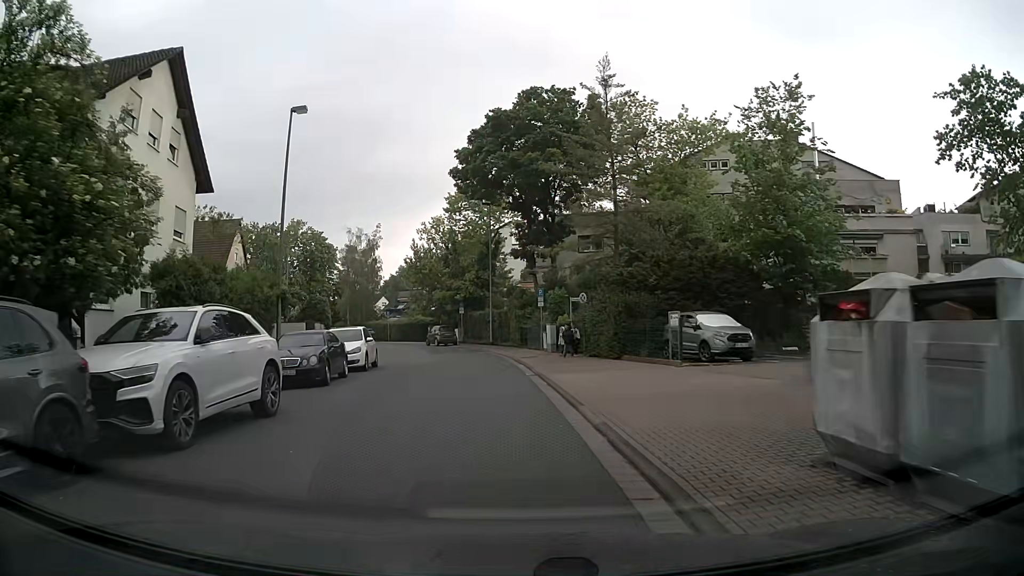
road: residential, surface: asphalt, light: Day
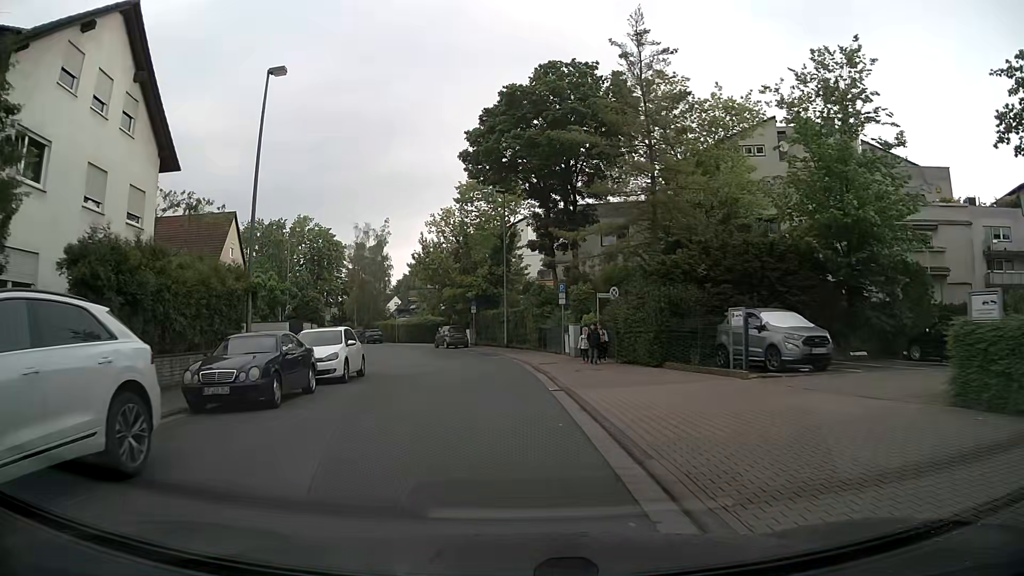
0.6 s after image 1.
(-0.1, +4.6) m; -2°
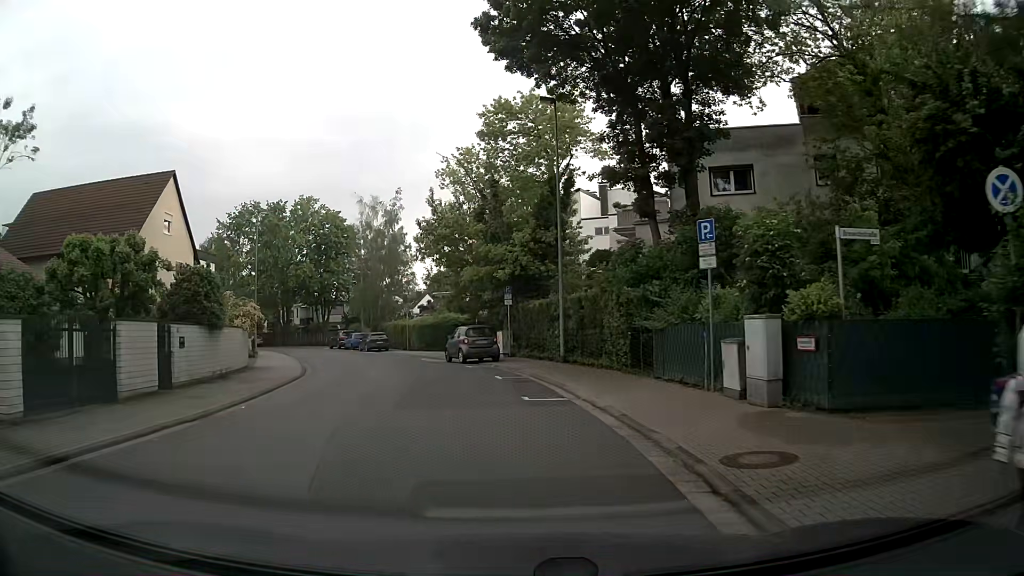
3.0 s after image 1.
(-0.6, +18.5) m; -3°
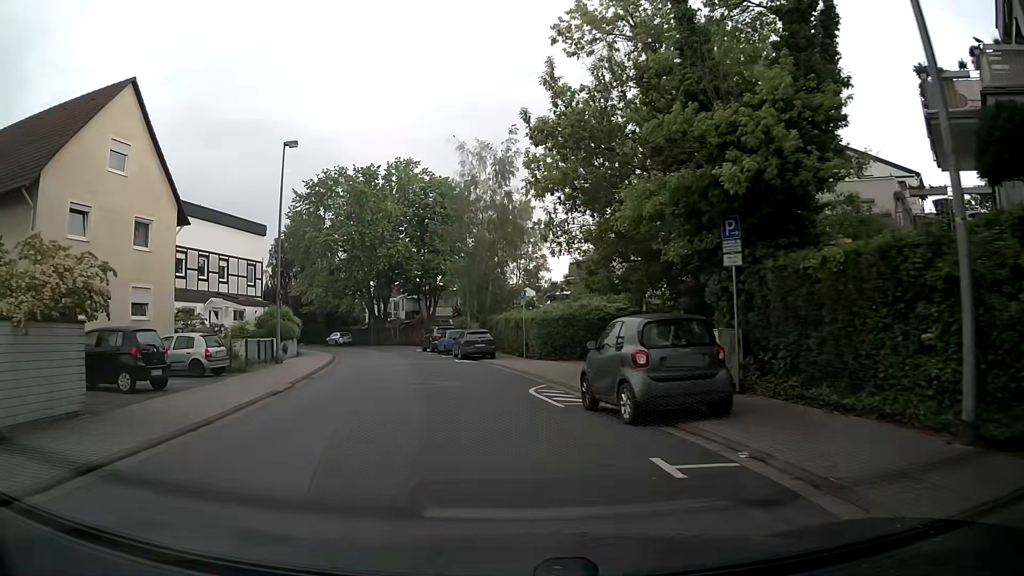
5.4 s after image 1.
(-1.7, +18.3) m; -12°
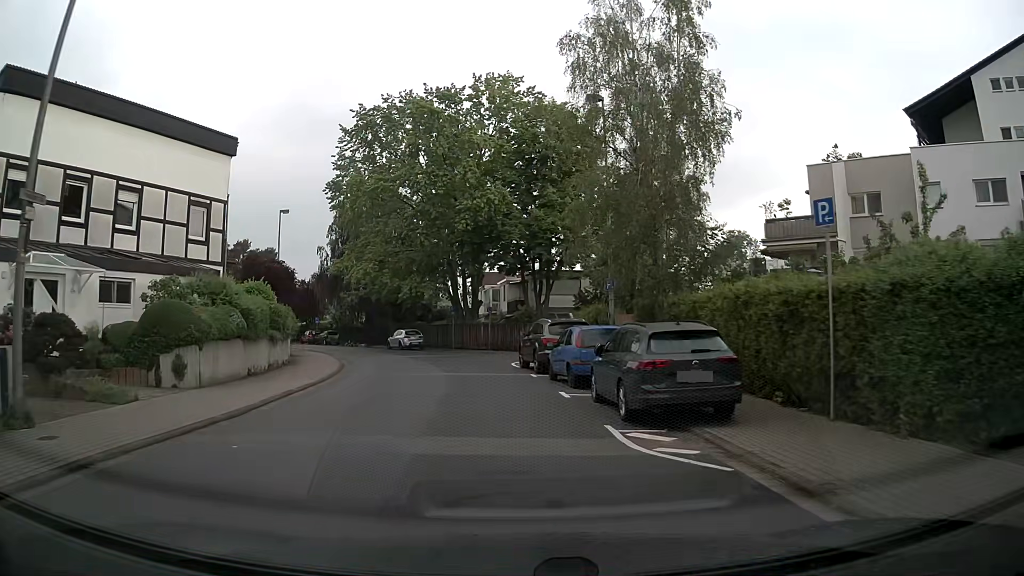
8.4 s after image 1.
(-2.7, +23.1) m; -10°
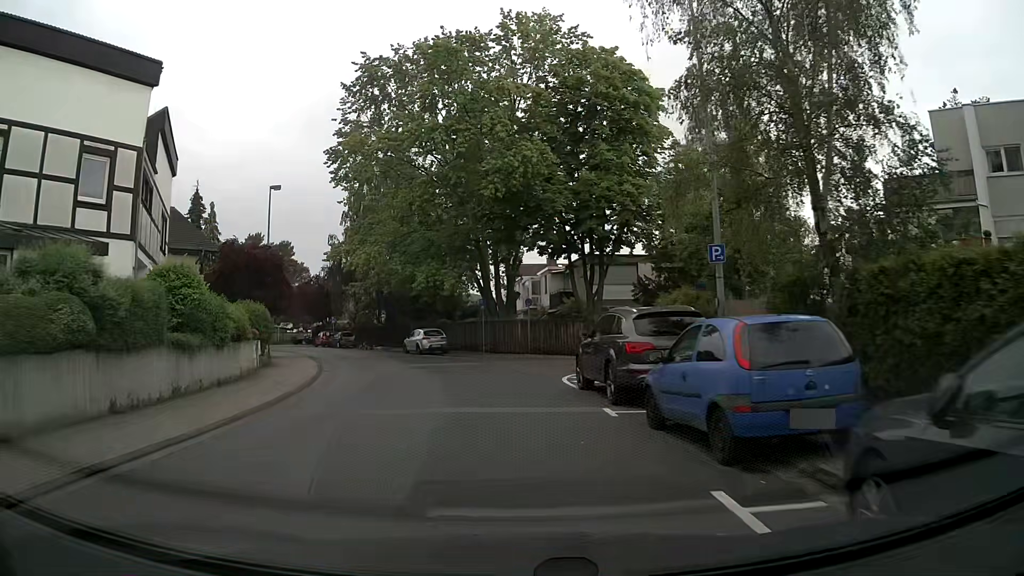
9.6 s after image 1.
(-0.3, +9.3) m; -4°
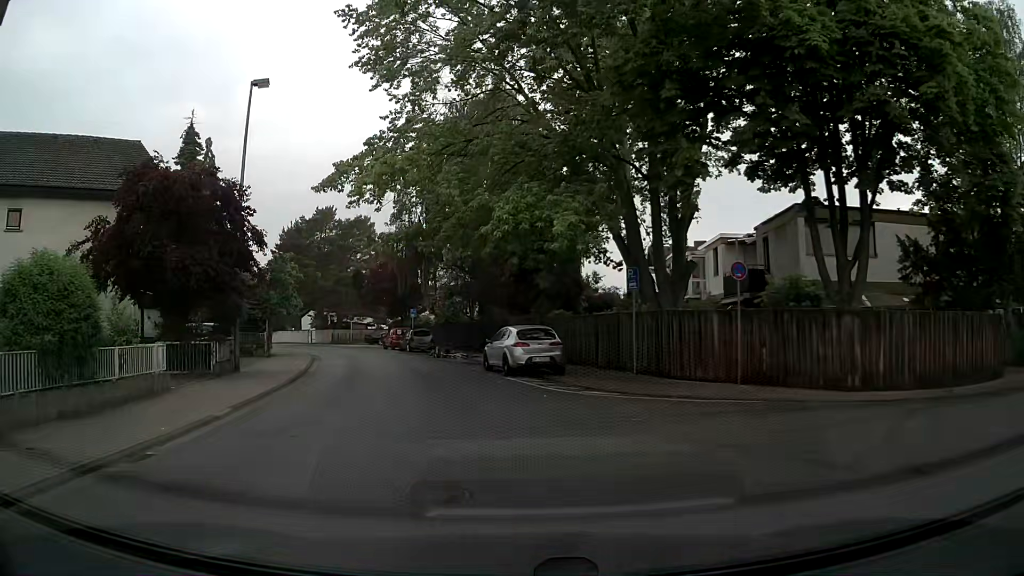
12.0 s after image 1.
(-1.5, +18.6) m; -10°
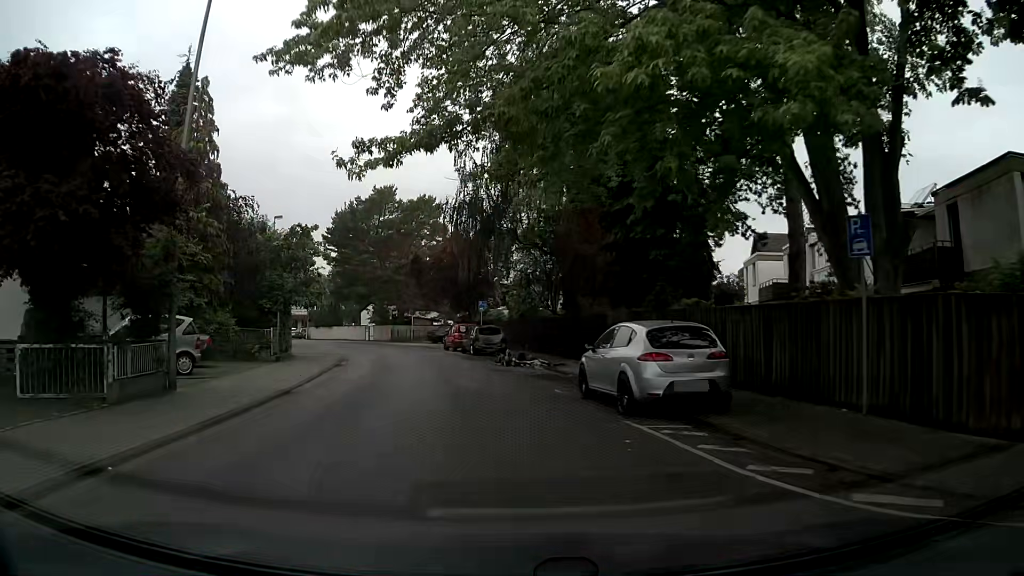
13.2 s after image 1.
(-0.7, +9.3) m; -7°
(0, +10) (-2, +20) (-4, +30) (-6, +39) (-9, +49) (-13, +58) (-18, +67) (-25, +74) (-31, +82) (-37, +90) m
